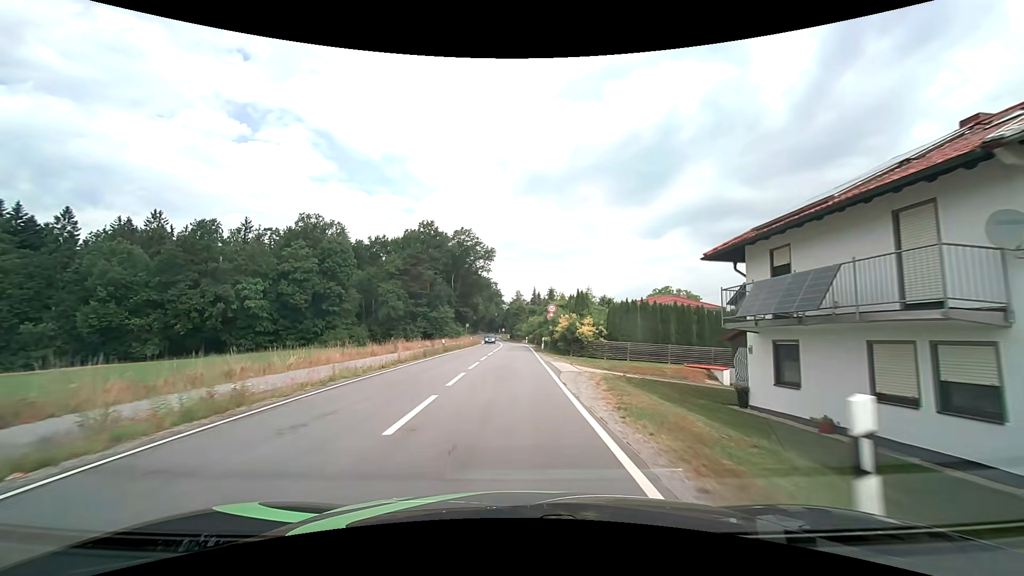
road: tertiary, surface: asphalt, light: Day
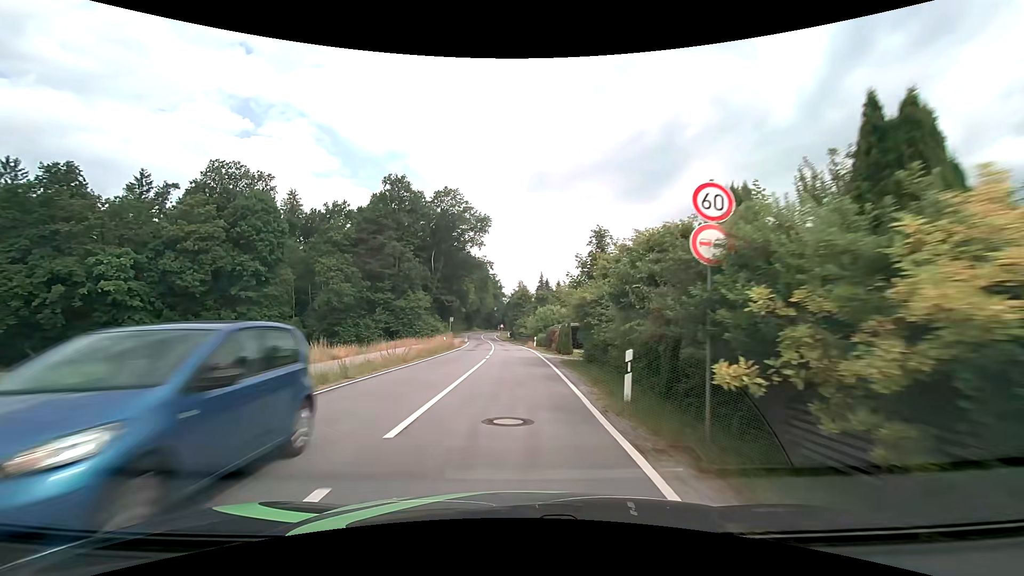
(0.0, +30.4) m; 0°
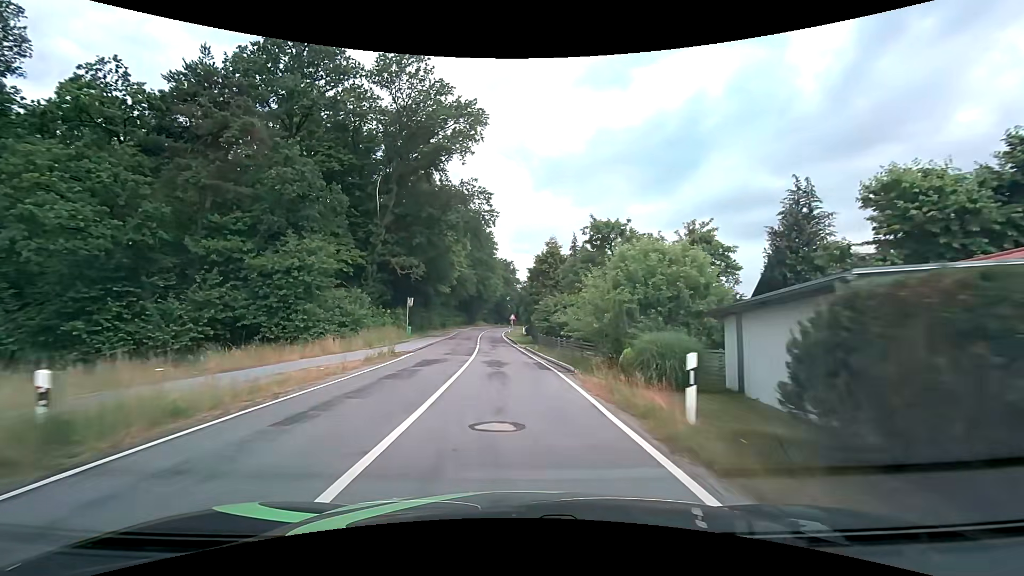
(-0.4, +41.2) m; -2°
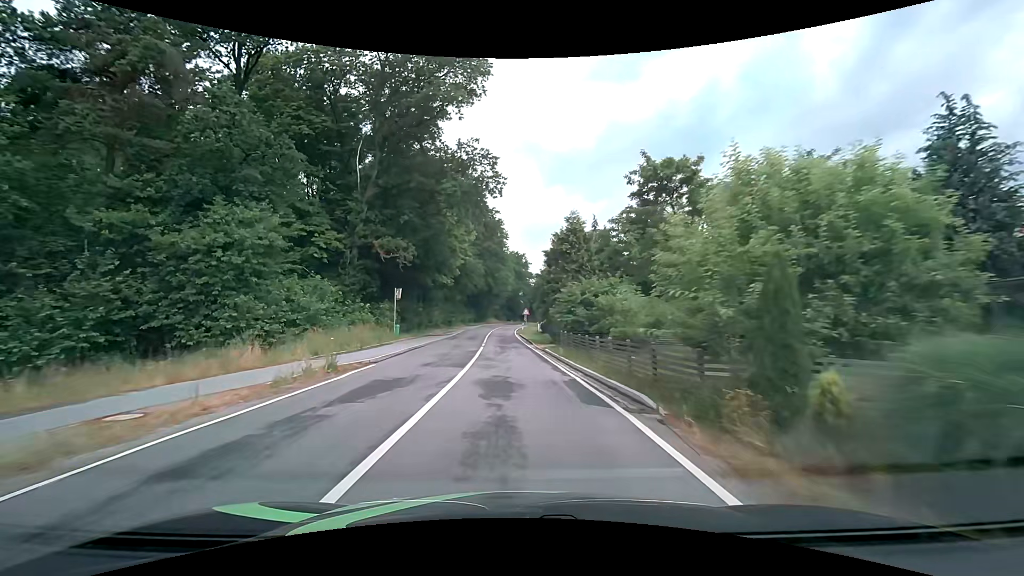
(-0.1, +8.7) m; -1°
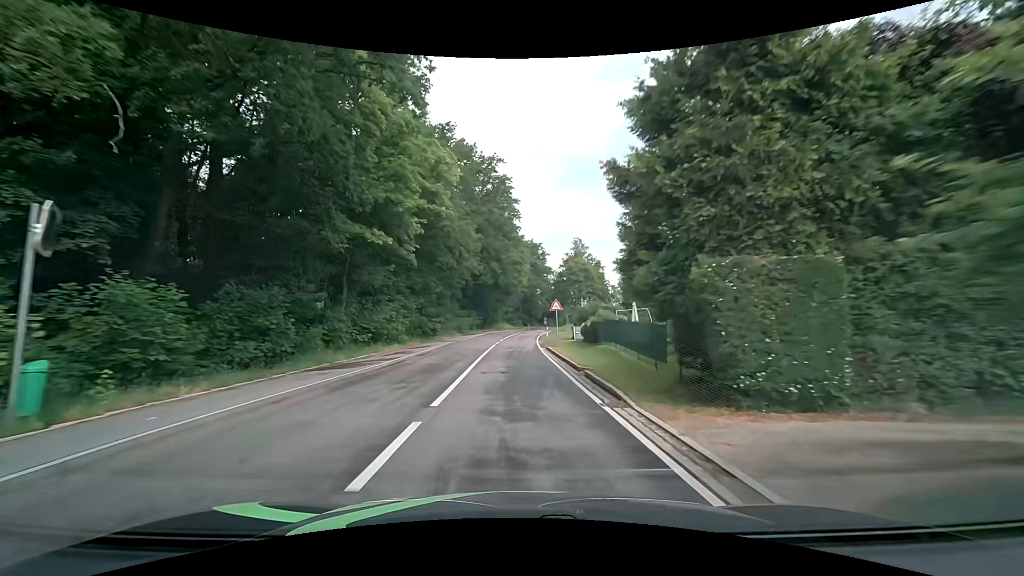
(-0.7, +26.5) m; -2°
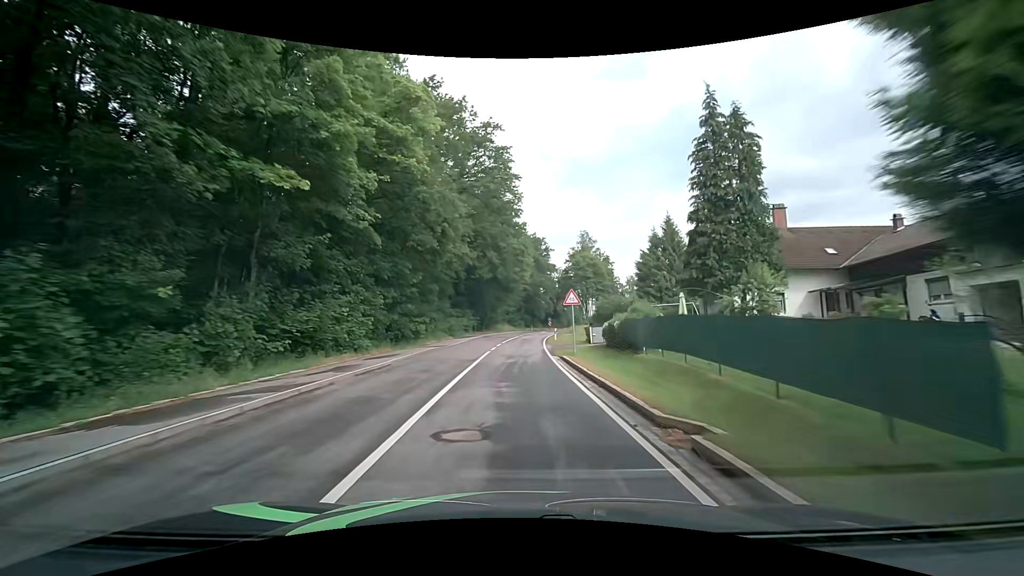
(0.0, +8.8) m; -1°
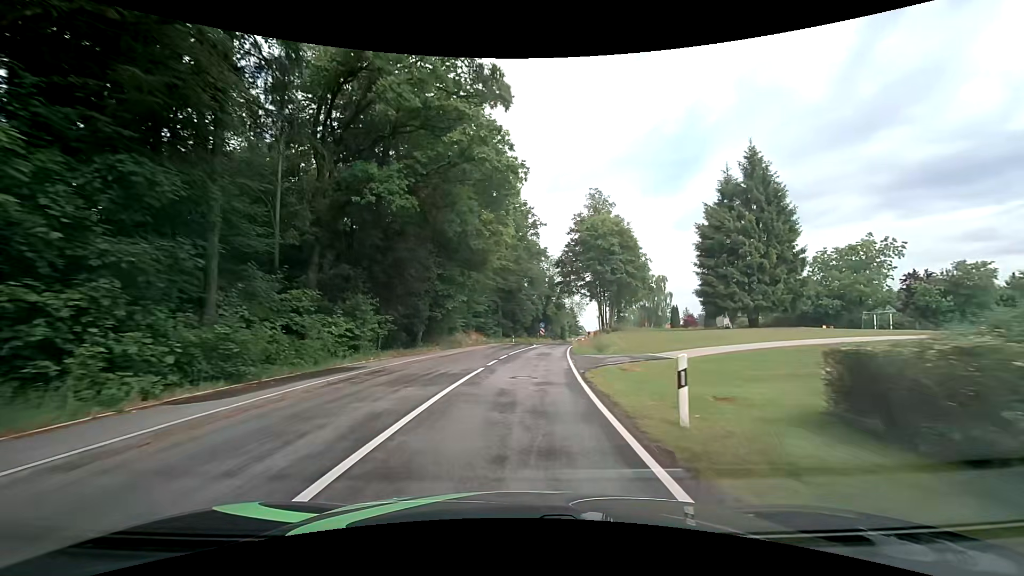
(+0.5, +34.6) m; +2°
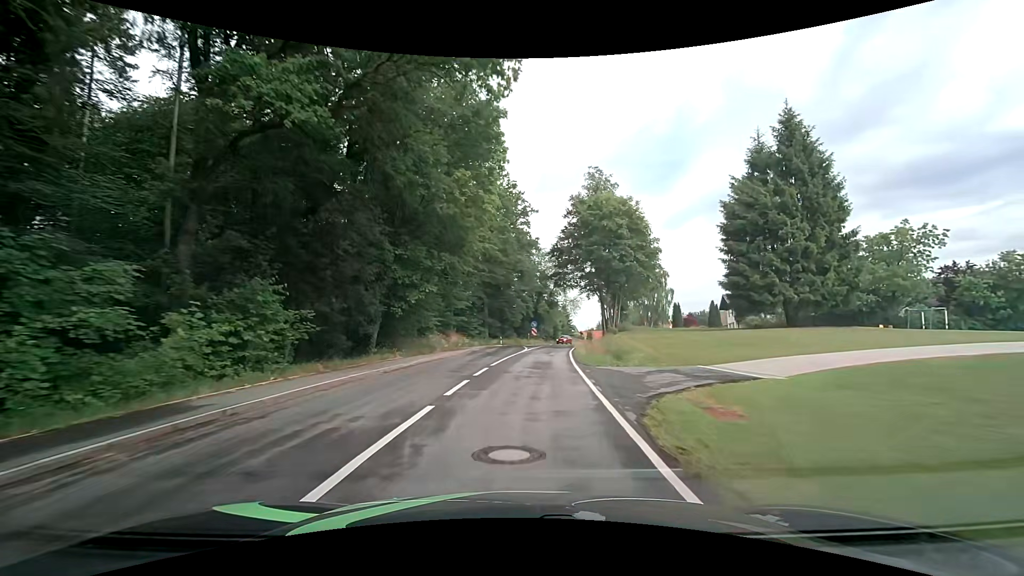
(+0.2, +8.4) m; +2°
(0, +10) (+1, +20) (+2, +30) (+3, +40) (+4, +50) (+6, +60) (+7, +70) (+10, +79) (+13, +89) (+16, +98) m
